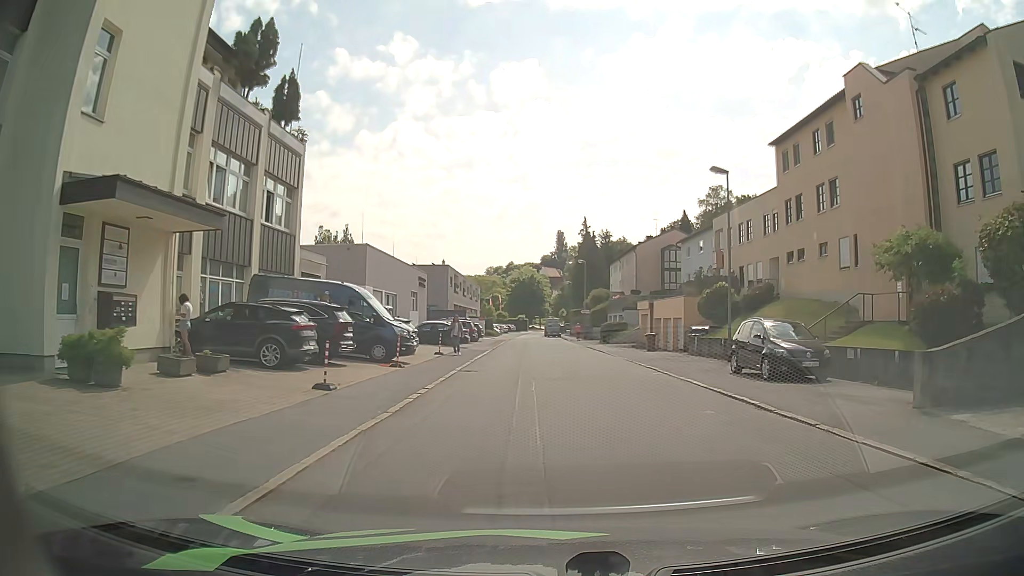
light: Day
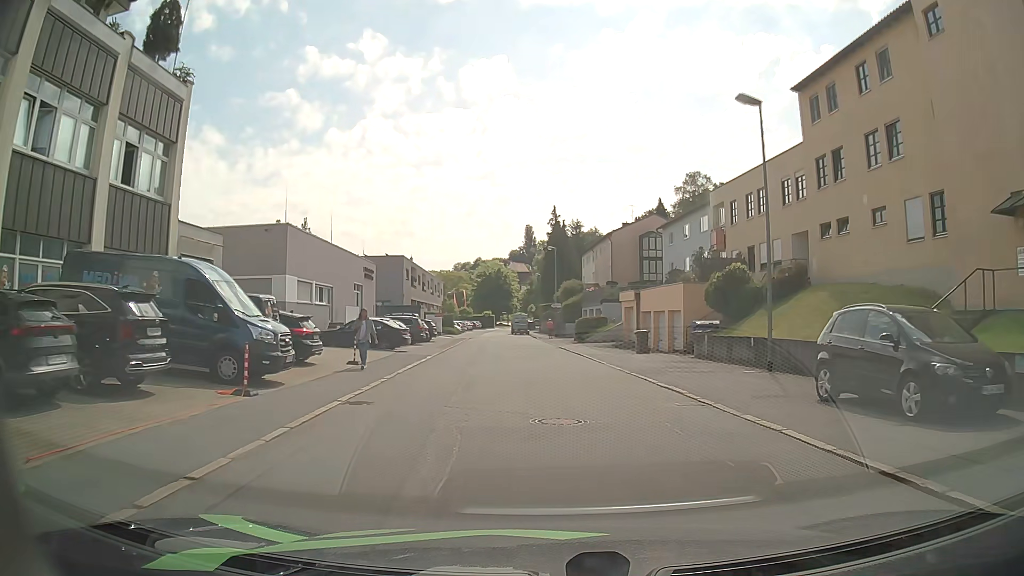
(+0.2, +8.8) m; +2°
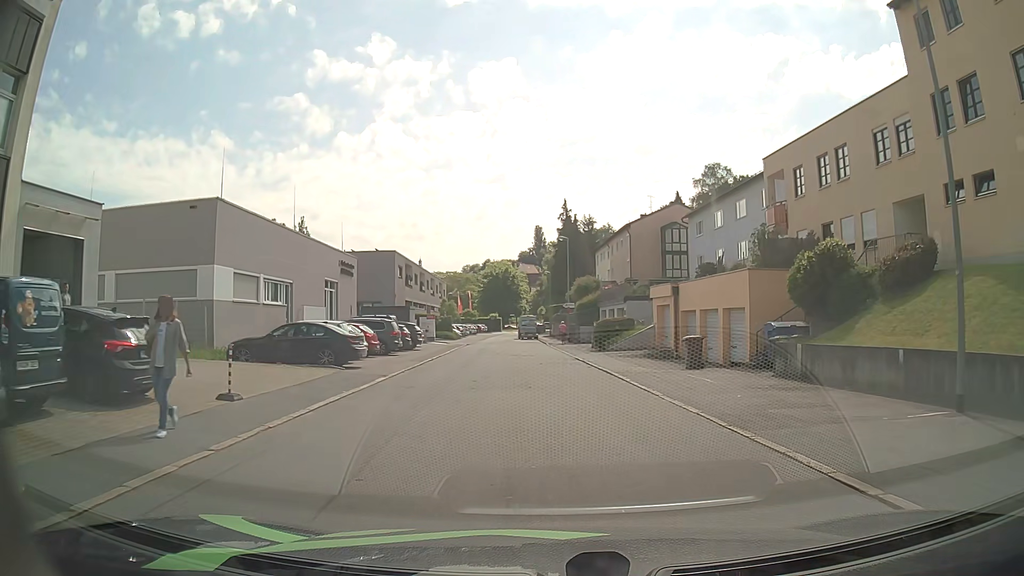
(-0.1, +9.2) m; -1°
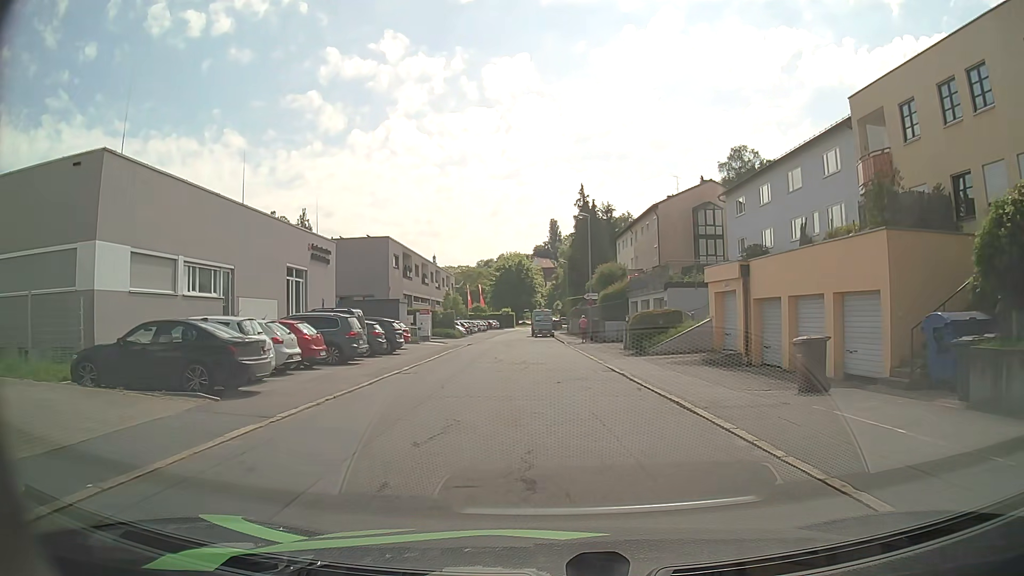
(0.0, +8.9) m; -1°
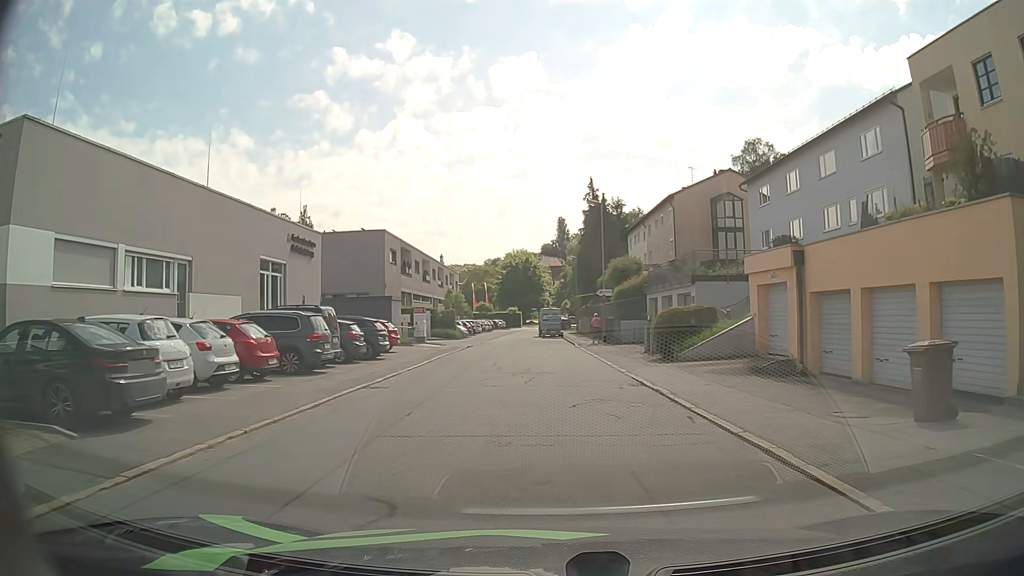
(0.0, +4.3) m; -1°
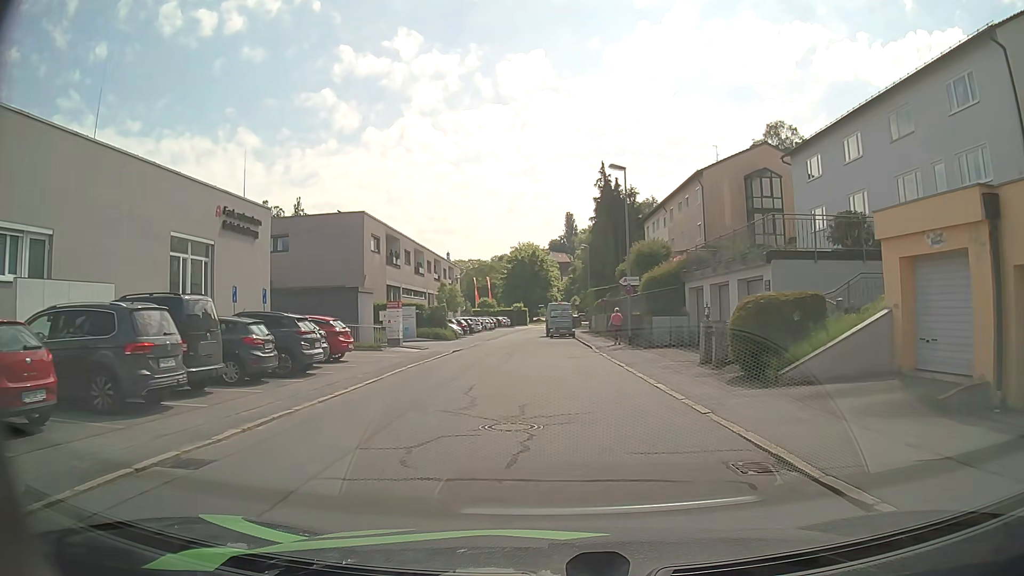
(-0.1, +8.6) m; -1°
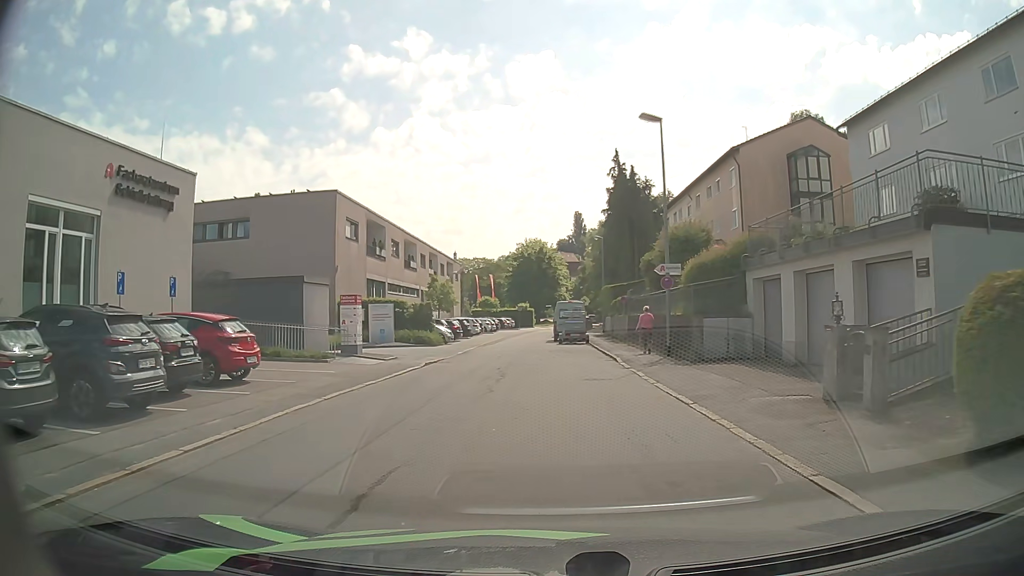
(-0.1, +8.0) m; -1°
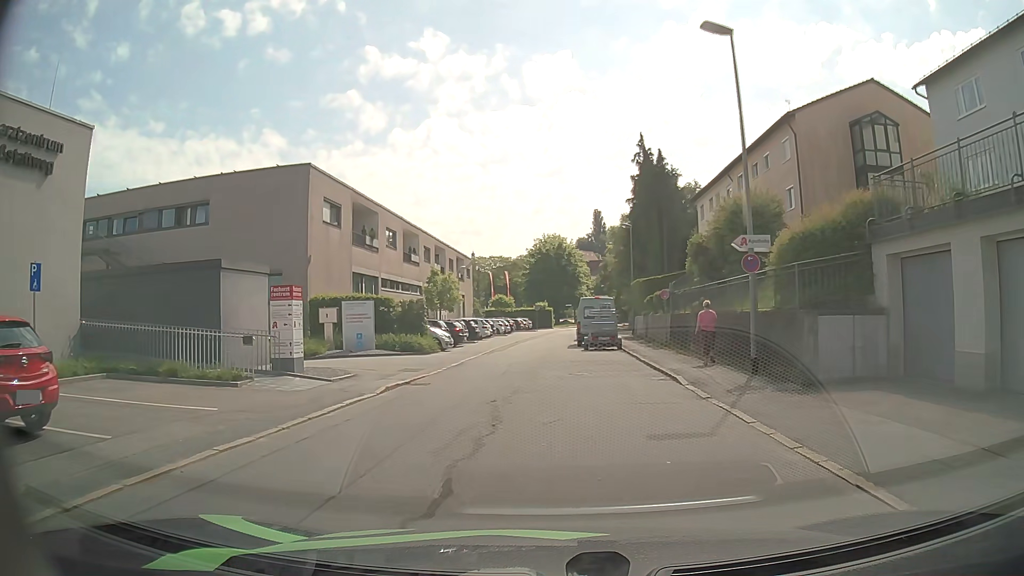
(-0.1, +7.5) m; -2°
